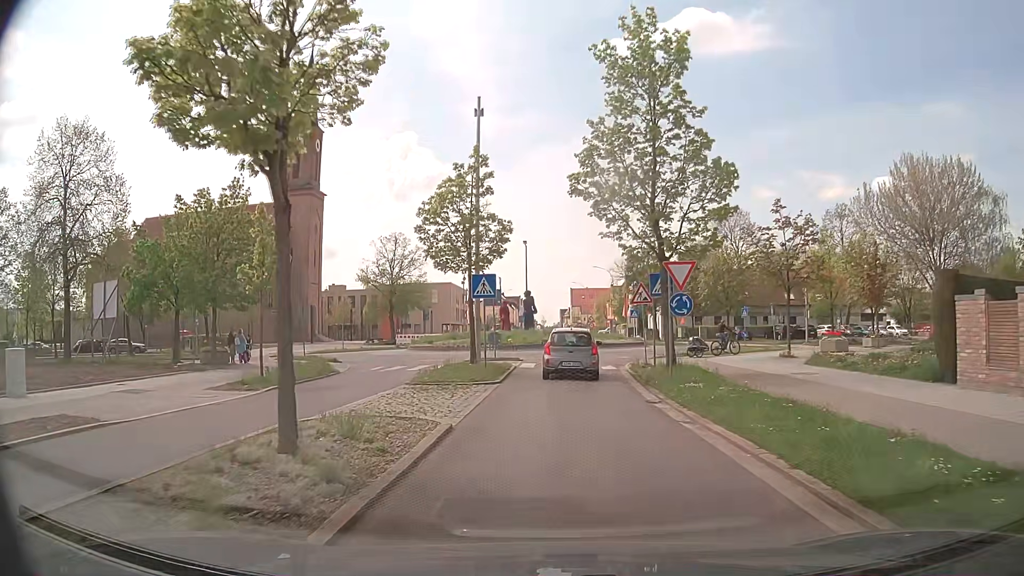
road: tertiary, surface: asphalt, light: Day
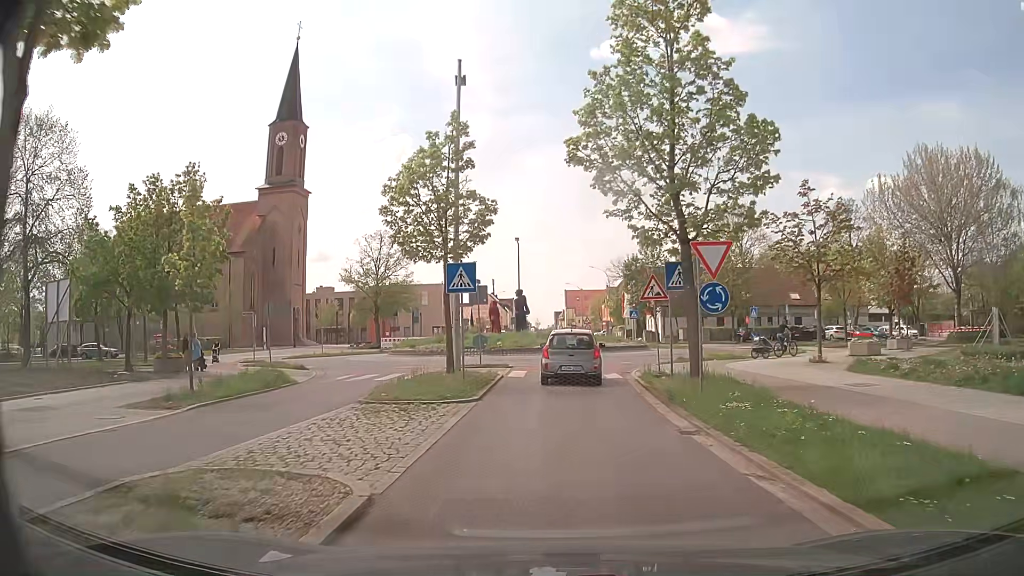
(0.0, +3.9) m; 0°
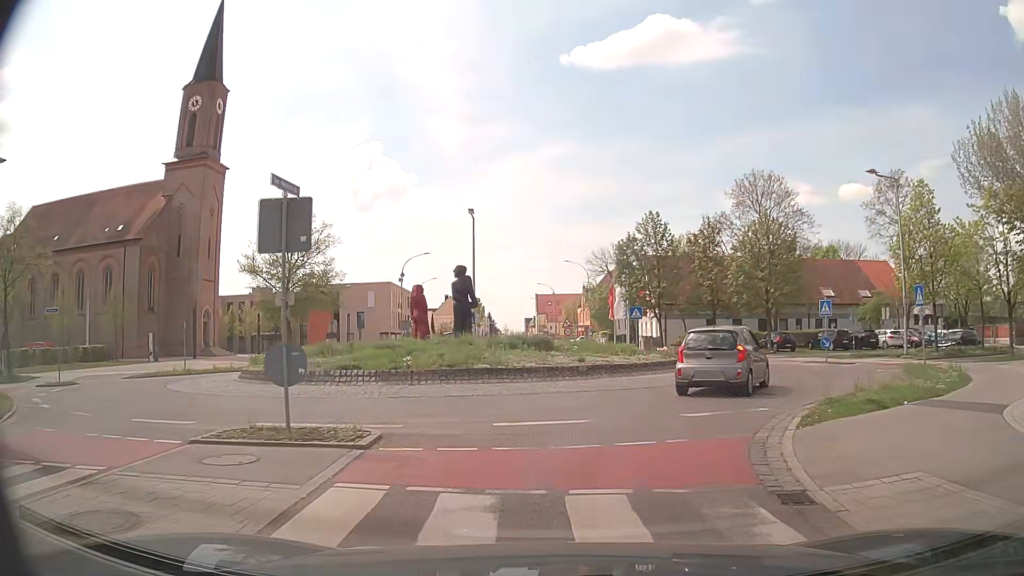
(+0.3, +18.0) m; +3°
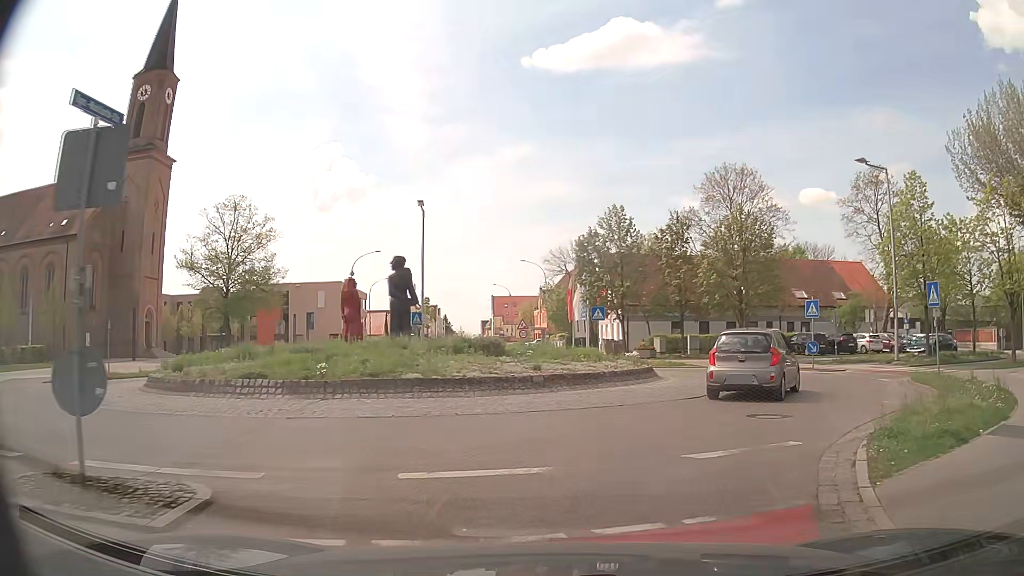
(0.0, +3.7) m; +2°
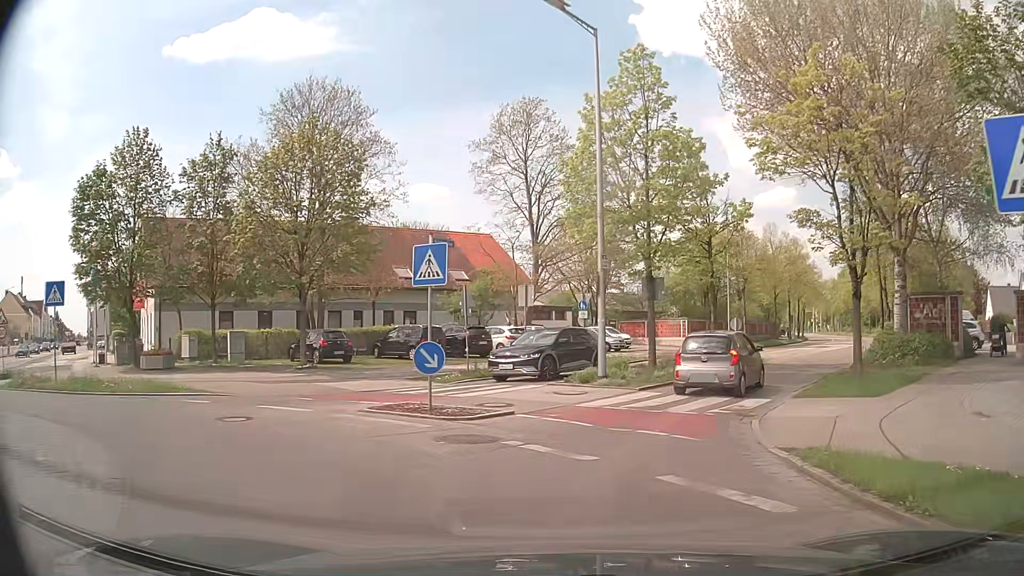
(+5.7, +16.4) m; +34°
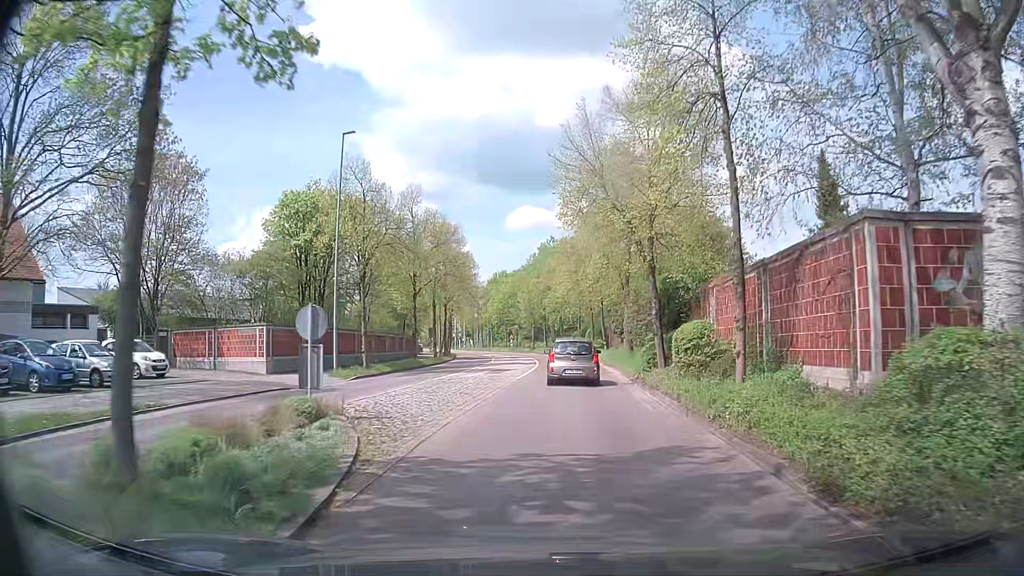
(+5.9, +20.7) m; +30°
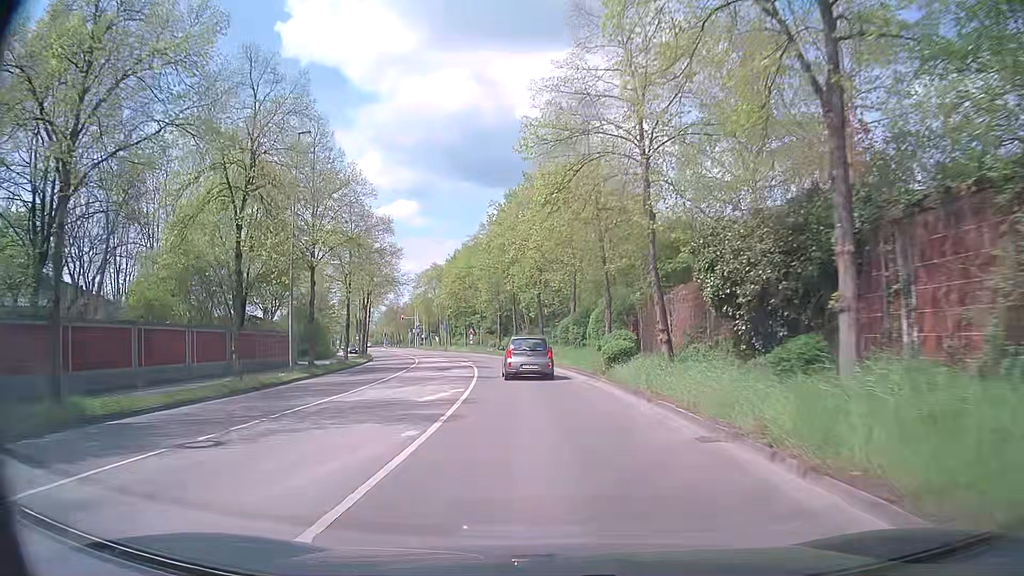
(+1.2, +31.3) m; +2°
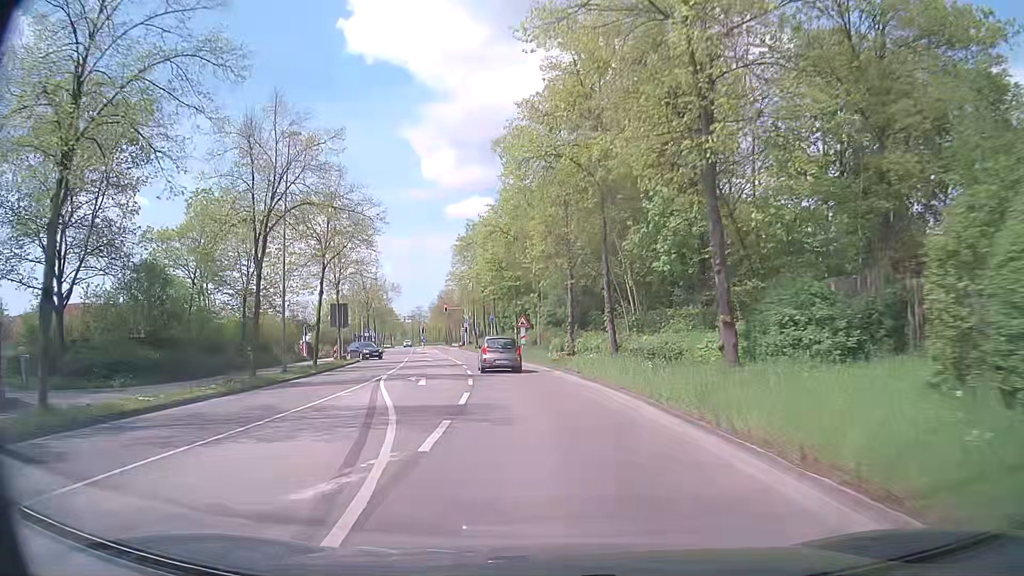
(-1.7, +31.4) m; -6°
